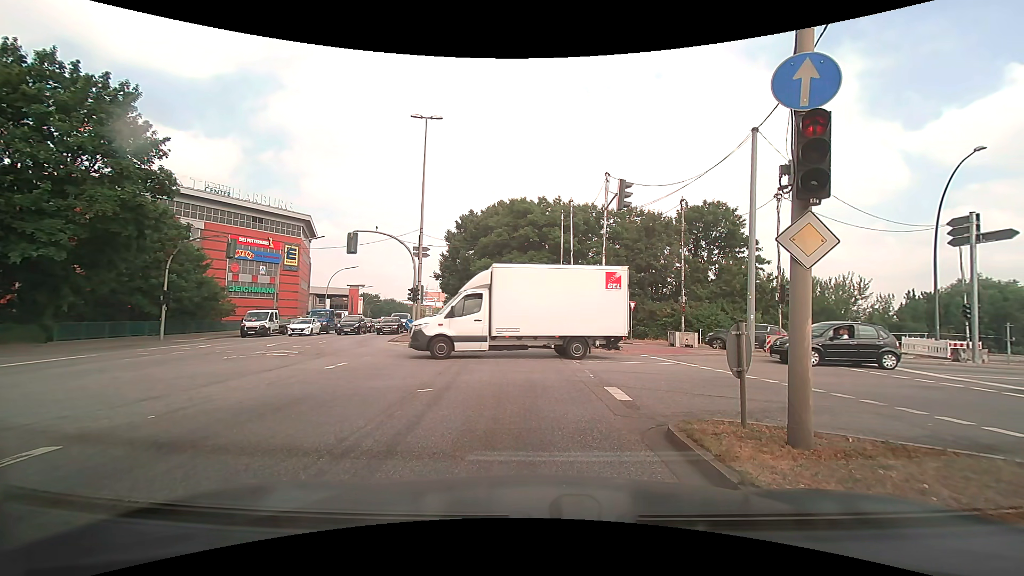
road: primary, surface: asphalt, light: Day
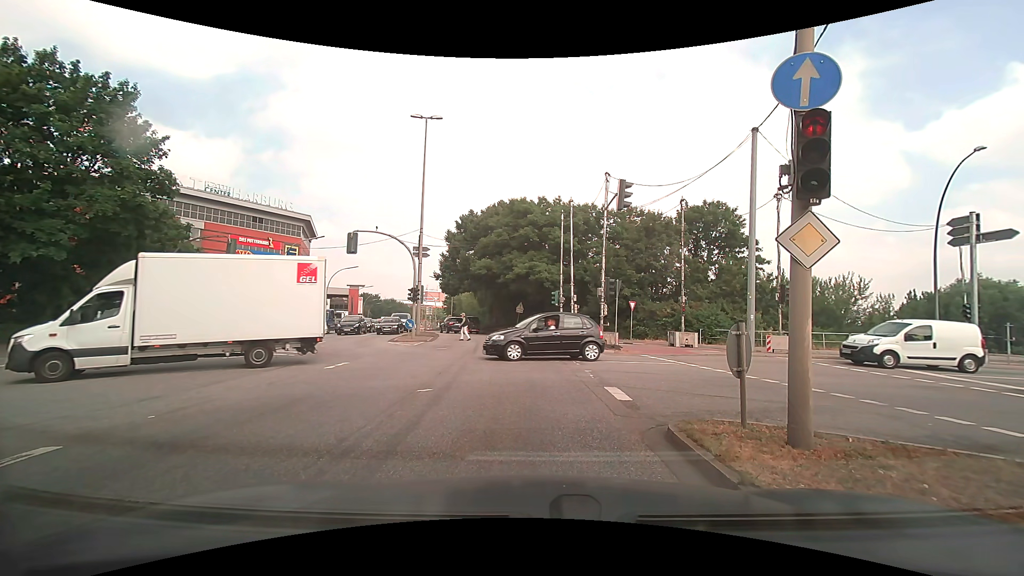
(0.0, 0.0) m; 0°
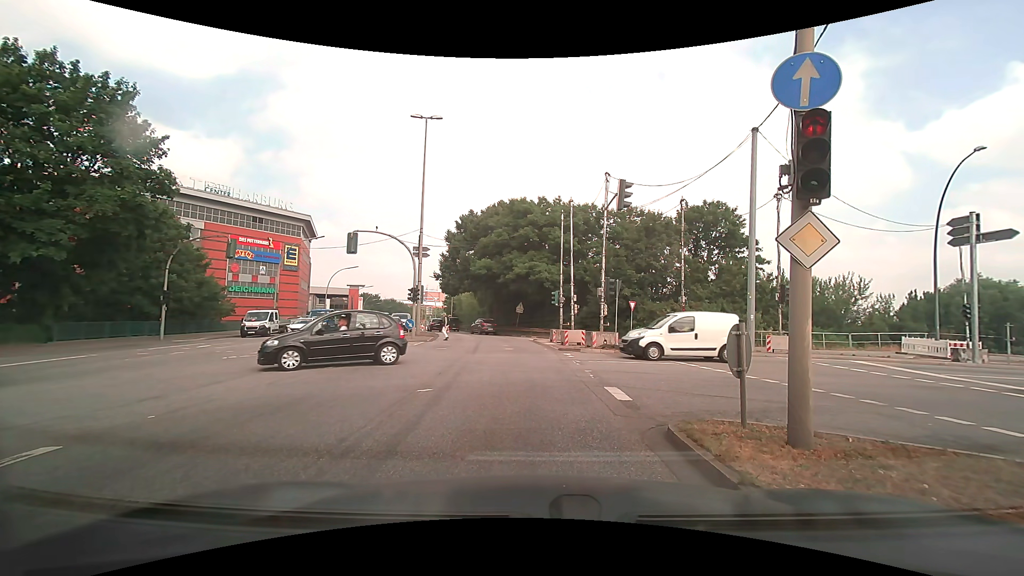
(0.0, 0.0) m; 0°
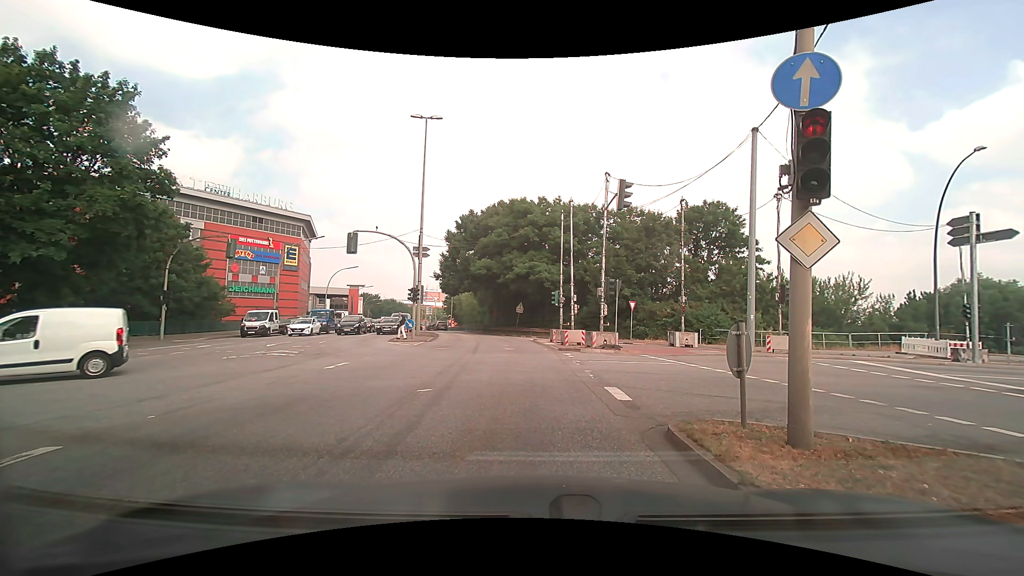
(0.0, 0.0) m; 0°
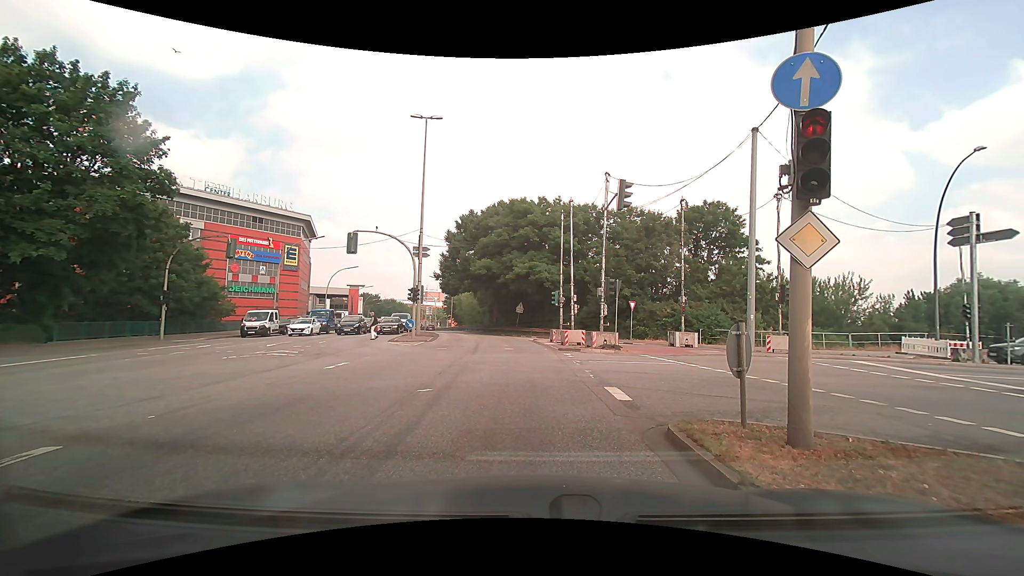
(0.0, 0.0) m; 0°
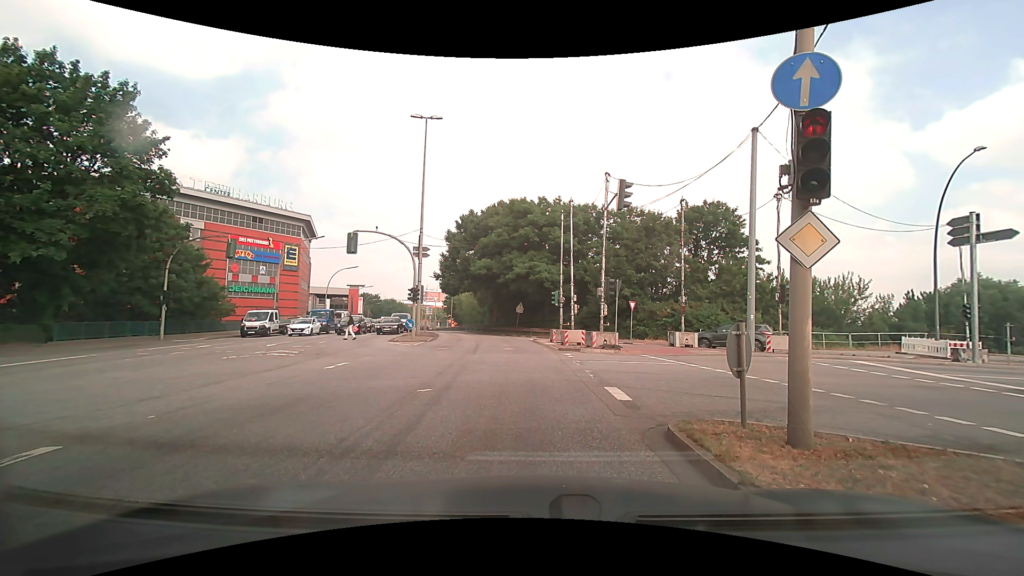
(0.0, 0.0) m; 0°
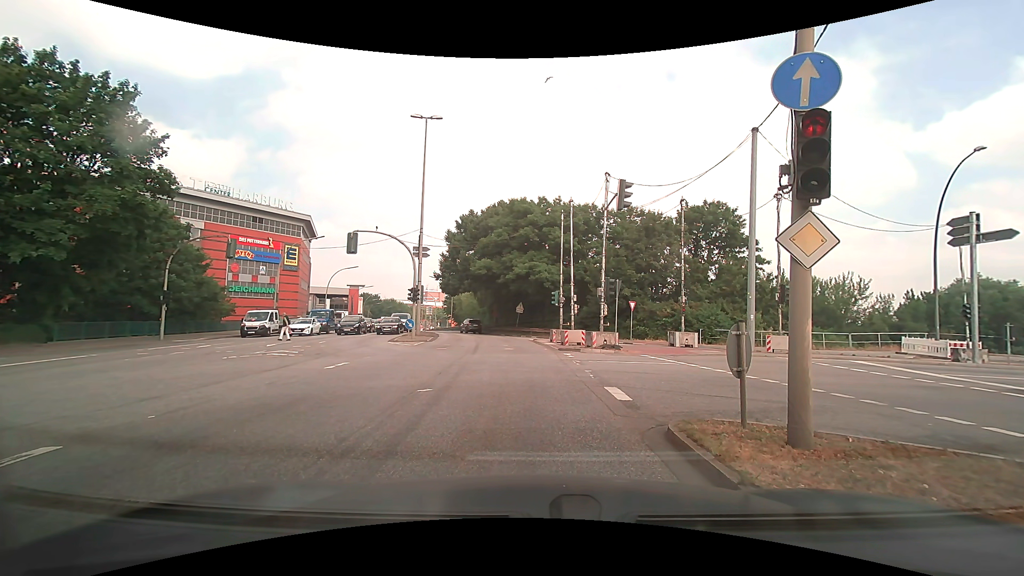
(0.0, 0.0) m; 0°
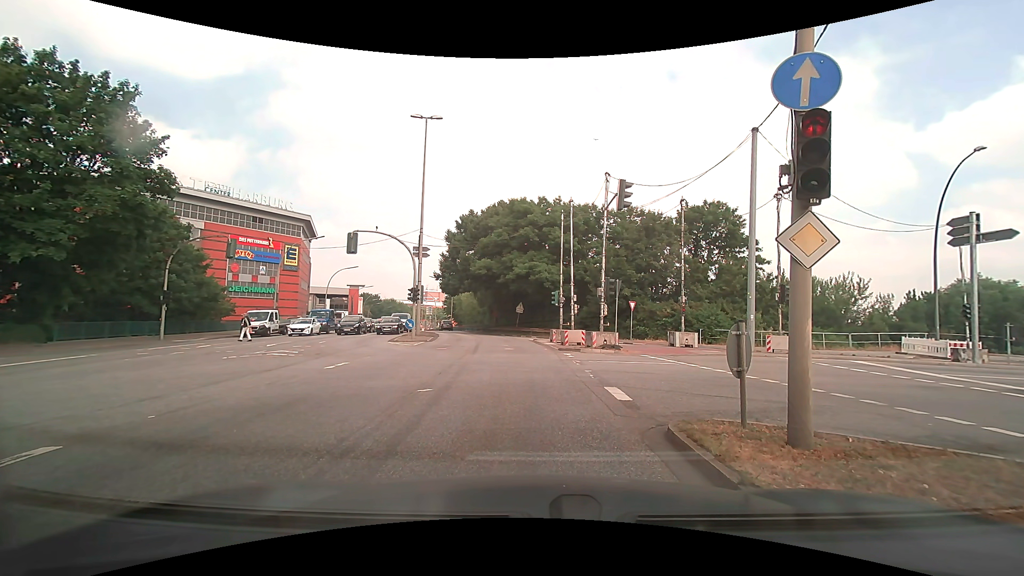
(0.0, 0.0) m; 0°
(0, +10) (-1, +20) (-2, +30) (-3, +40) (-5, +50) (-7, +59) (-10, +69) (-13, +78) (-17, +88) (-20, +97) m
